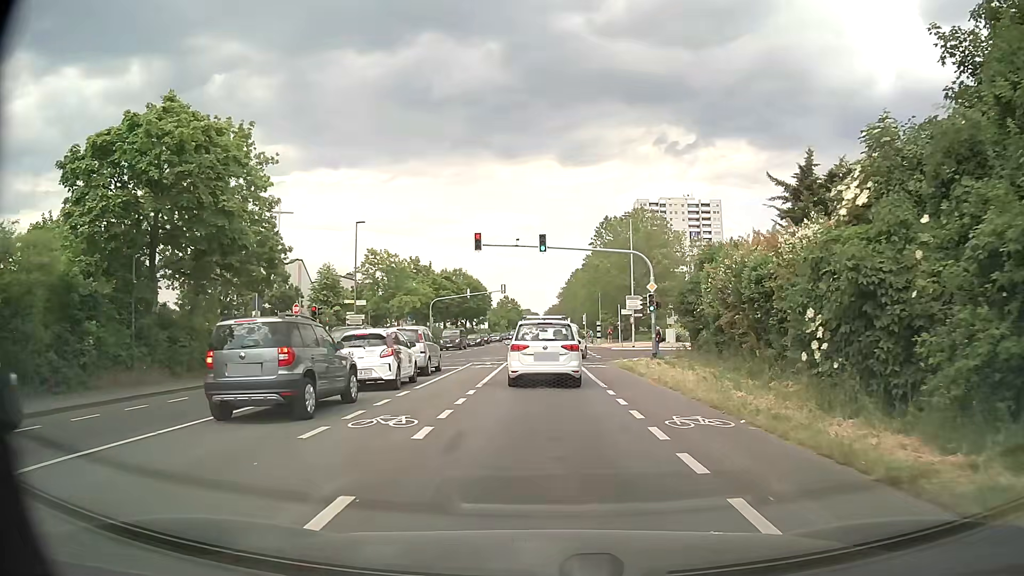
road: secondary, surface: asphalt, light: Day
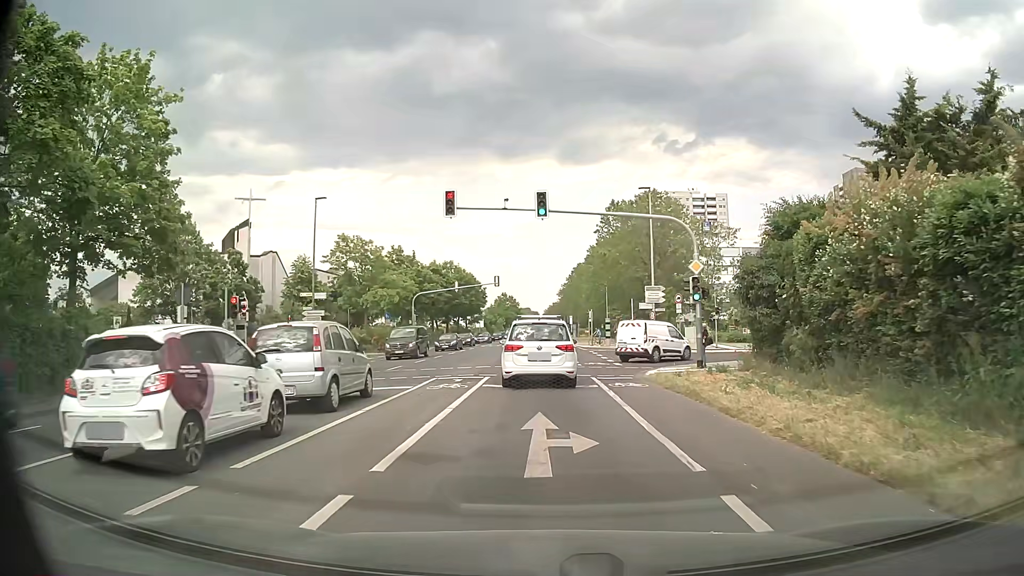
(0.0, +10.1) m; 0°
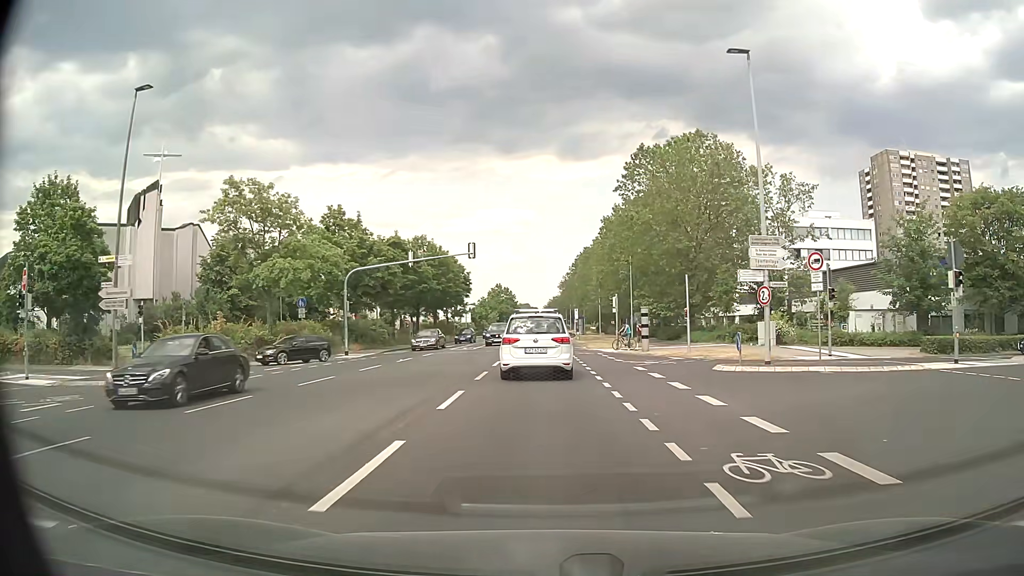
(+0.1, +22.1) m; 0°
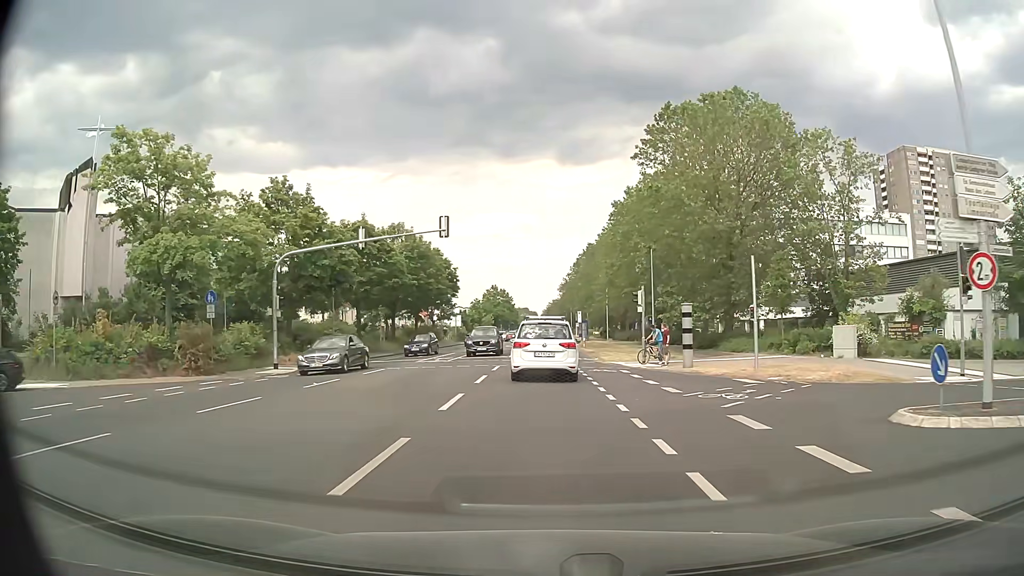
(0.0, +11.5) m; 0°
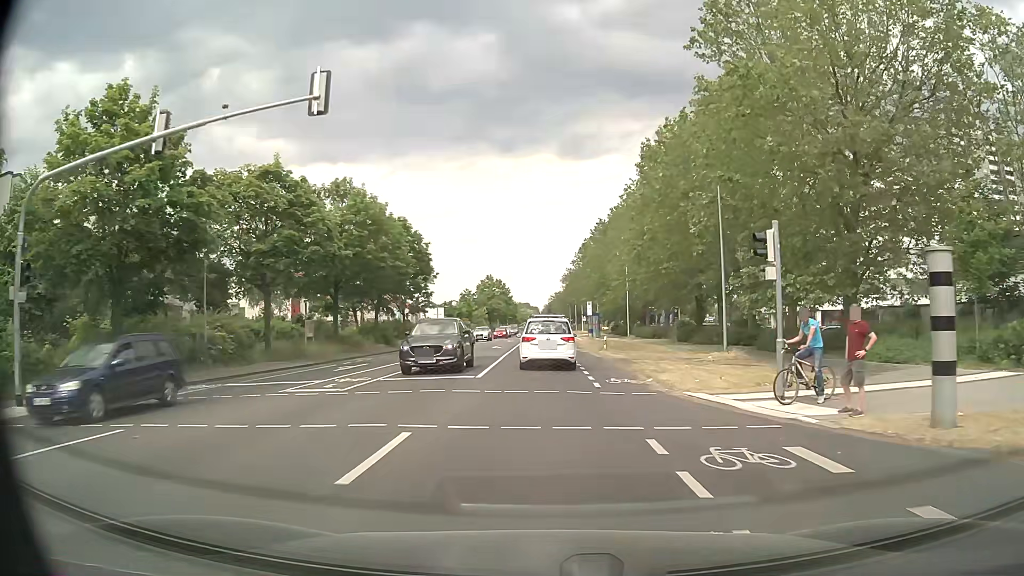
(0.0, +17.7) m; 0°
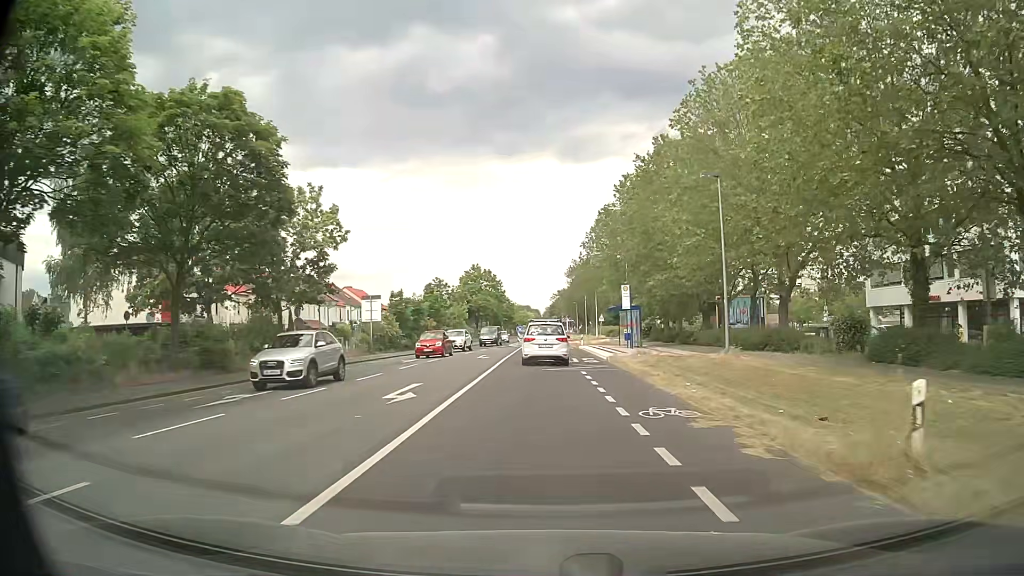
(-0.3, +31.3) m; 0°
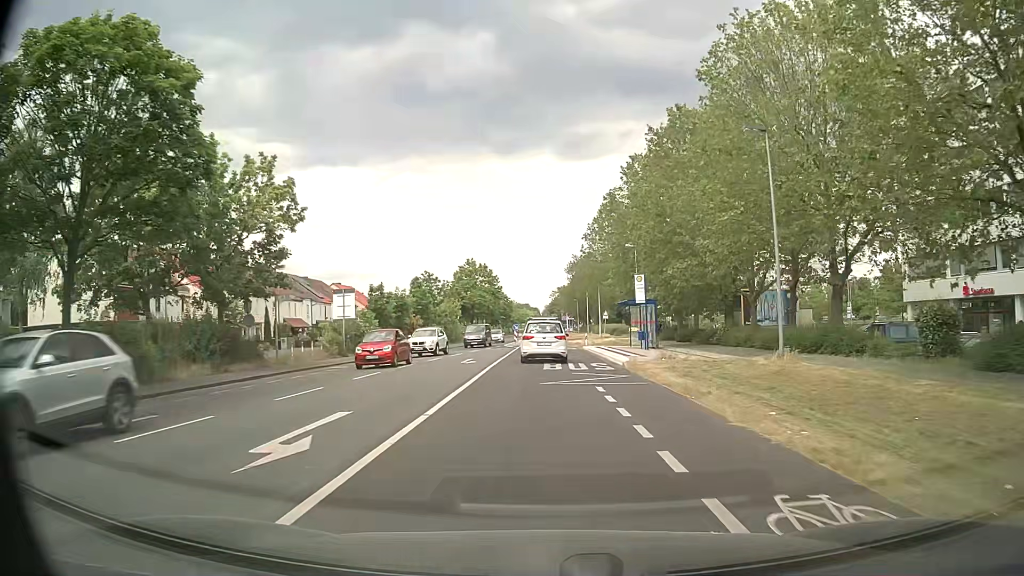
(0.0, +6.6) m; 0°
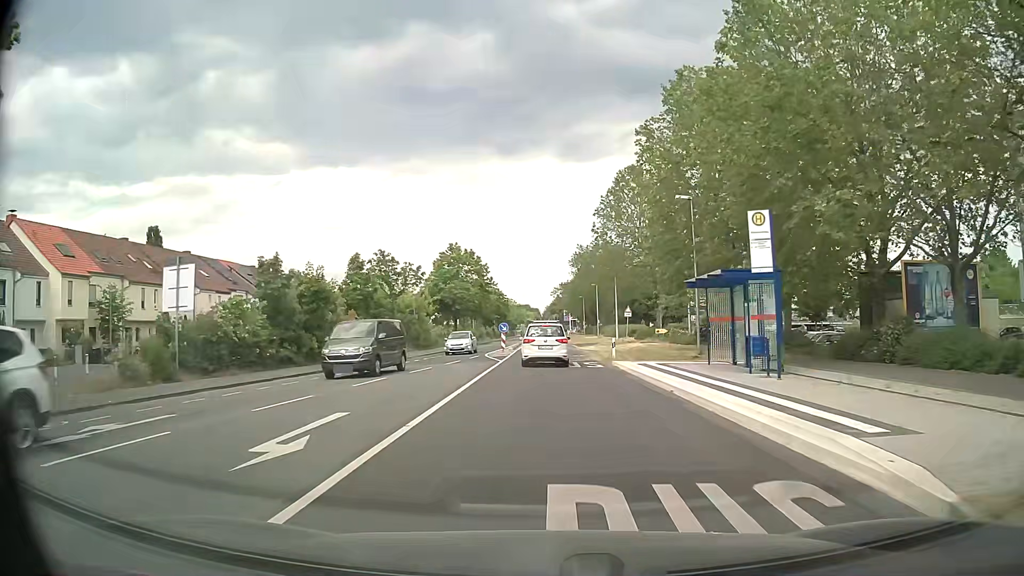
(0.0, +20.1) m; 0°
(0, +10) (0, +20) (0, +30) (0, +40) (0, +50) (0, +60) (0, +70) (0, +80) (-1, +90) (-1, +100) m
